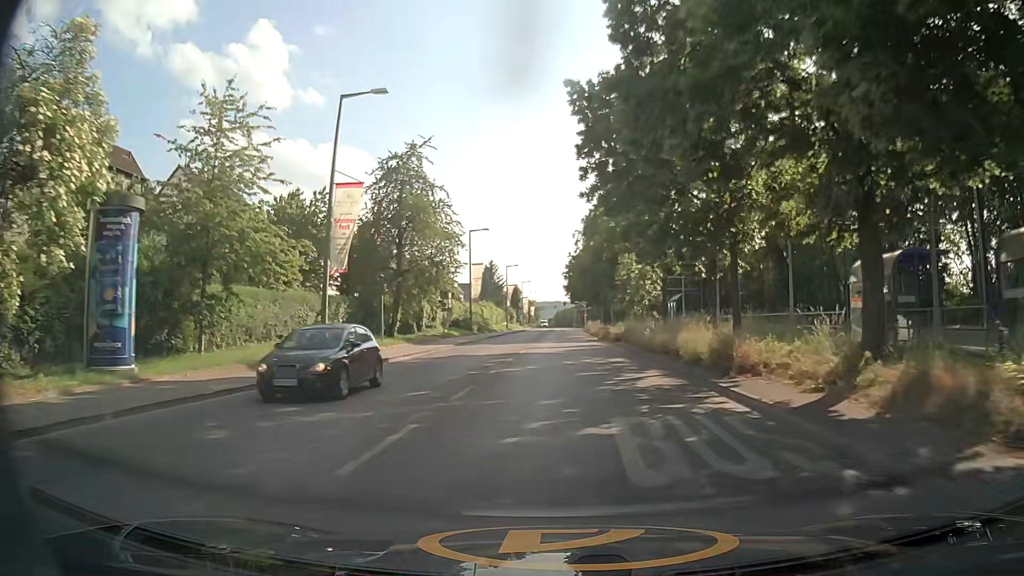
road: secondary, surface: asphalt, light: Day
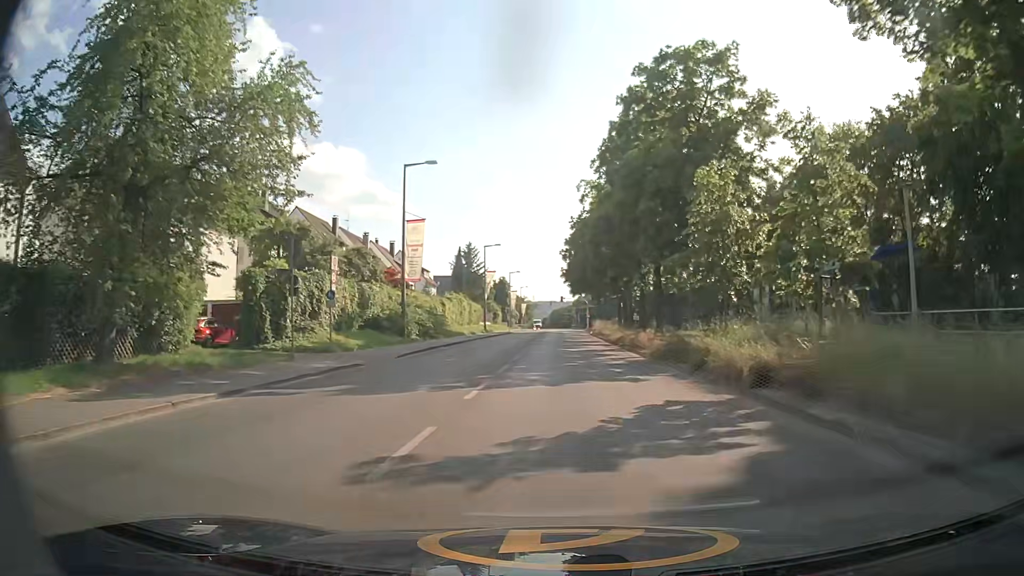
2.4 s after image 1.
(+0.2, +30.6) m; +1°
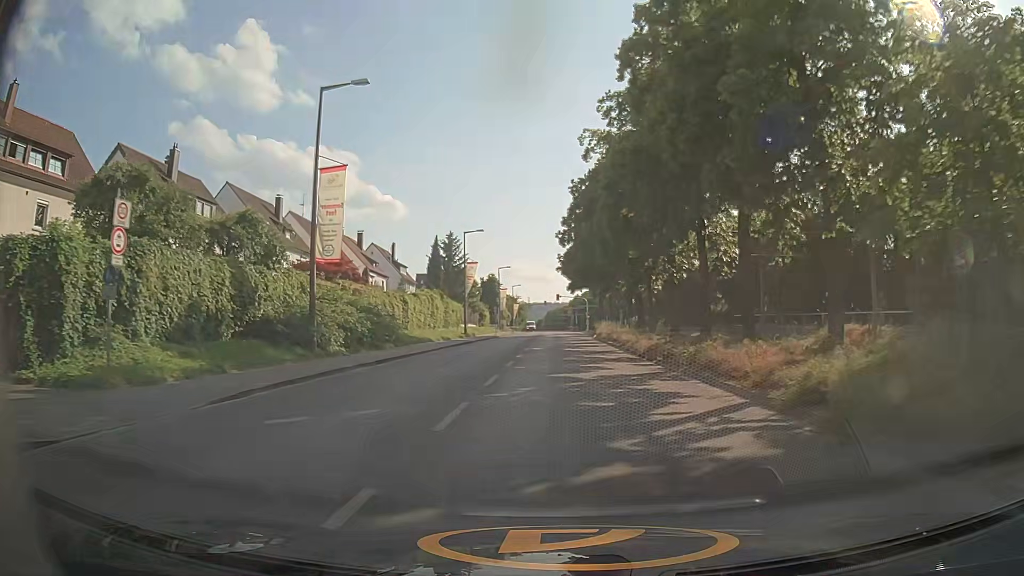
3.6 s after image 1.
(+0.1, +15.4) m; +1°
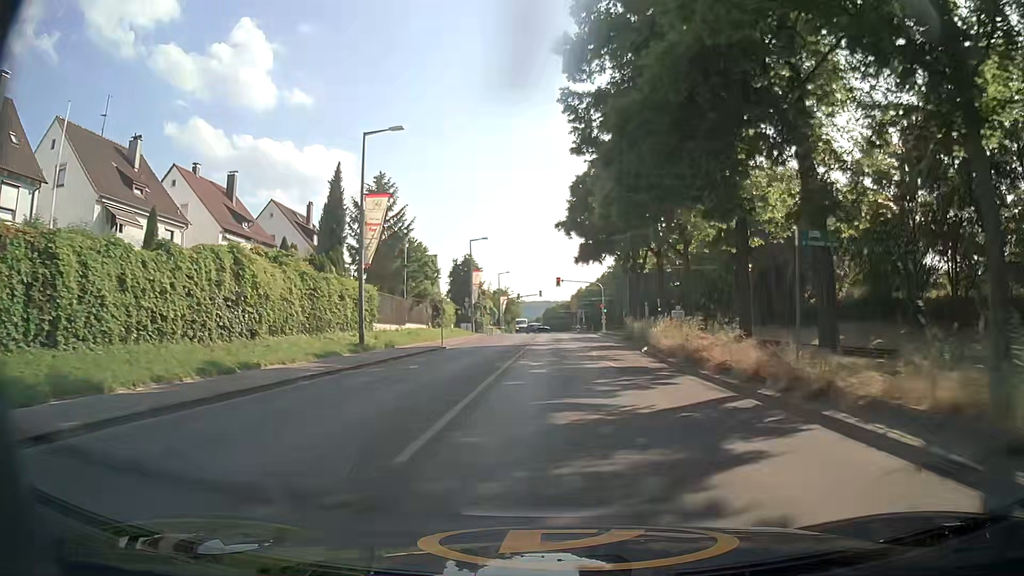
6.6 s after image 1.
(0.0, +38.4) m; 0°
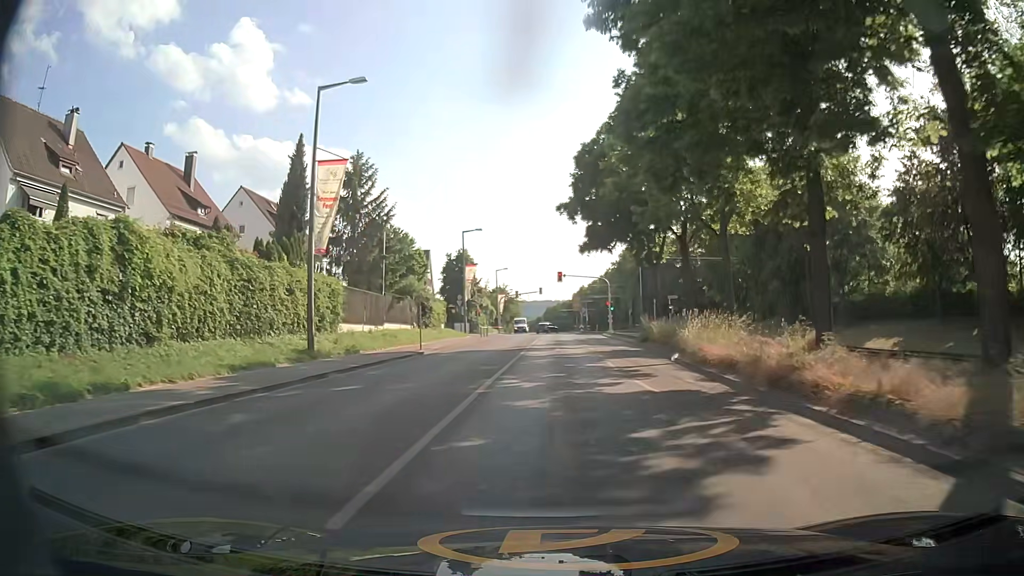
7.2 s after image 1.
(-0.1, +7.3) m; -1°
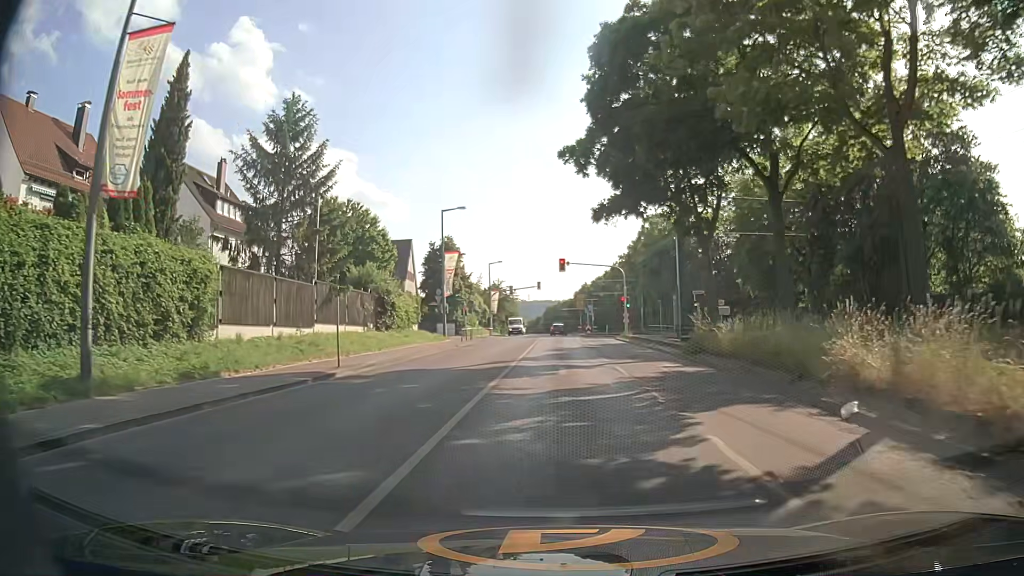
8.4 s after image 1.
(0.0, +13.9) m; -1°
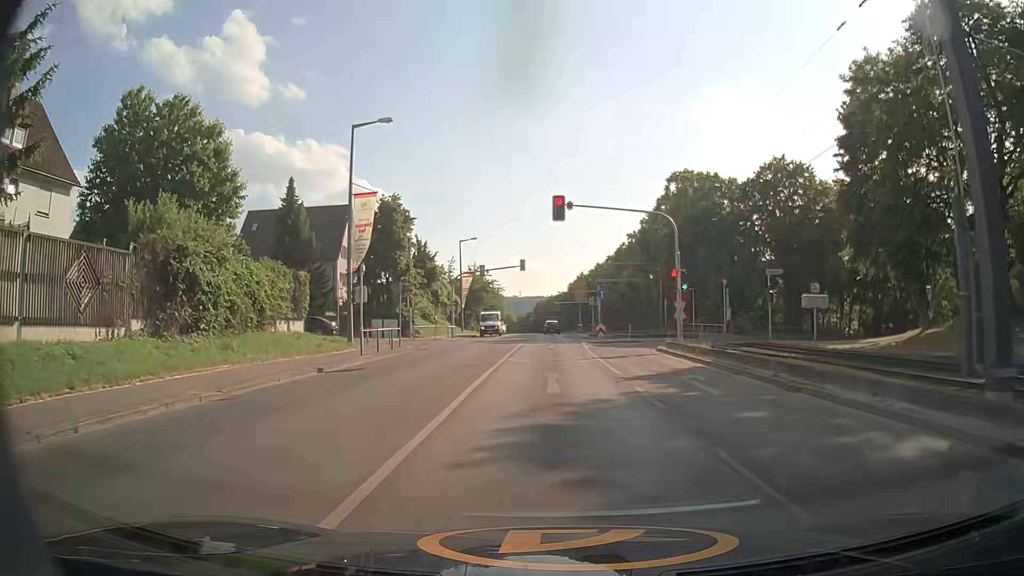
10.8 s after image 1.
(+0.6, +24.9) m; +1°
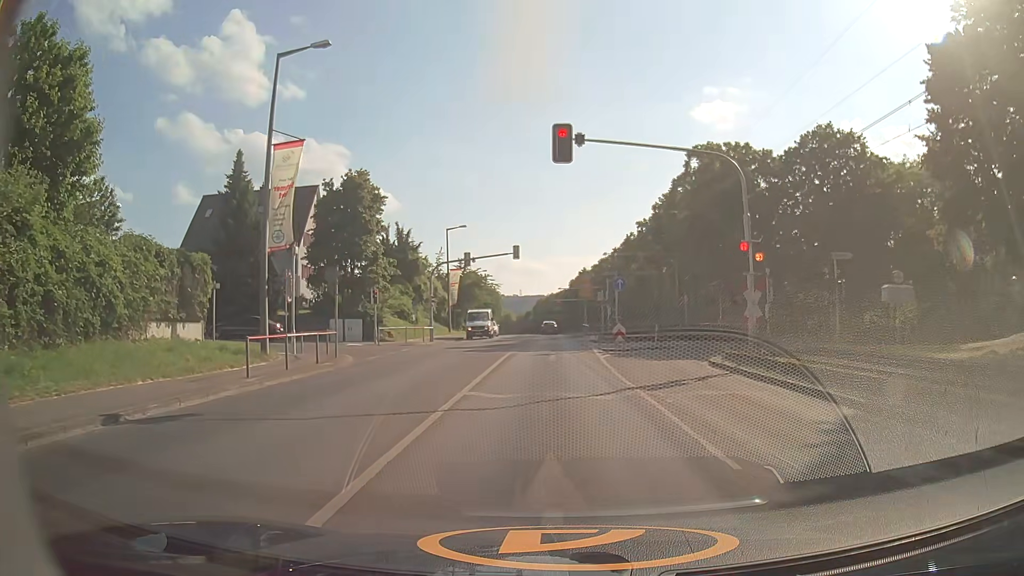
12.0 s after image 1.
(+0.1, +9.8) m; +1°
(0, +10) (0, +20) (0, +30) (0, +40) (0, +50) (-1, +60) (-1, +70) (-1, +80) (-2, +90) (-3, +100) m
